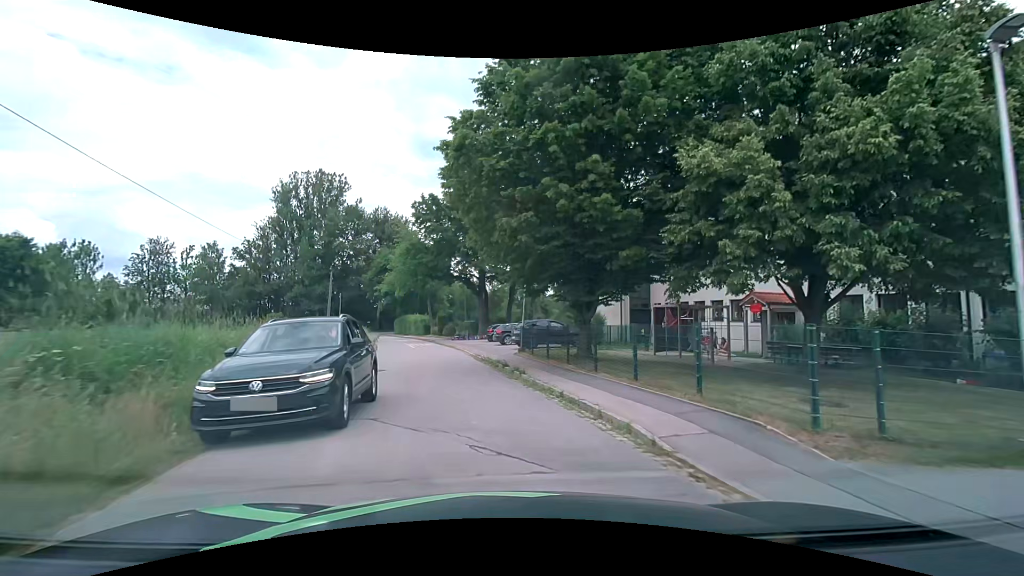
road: residential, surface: asphalt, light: Day
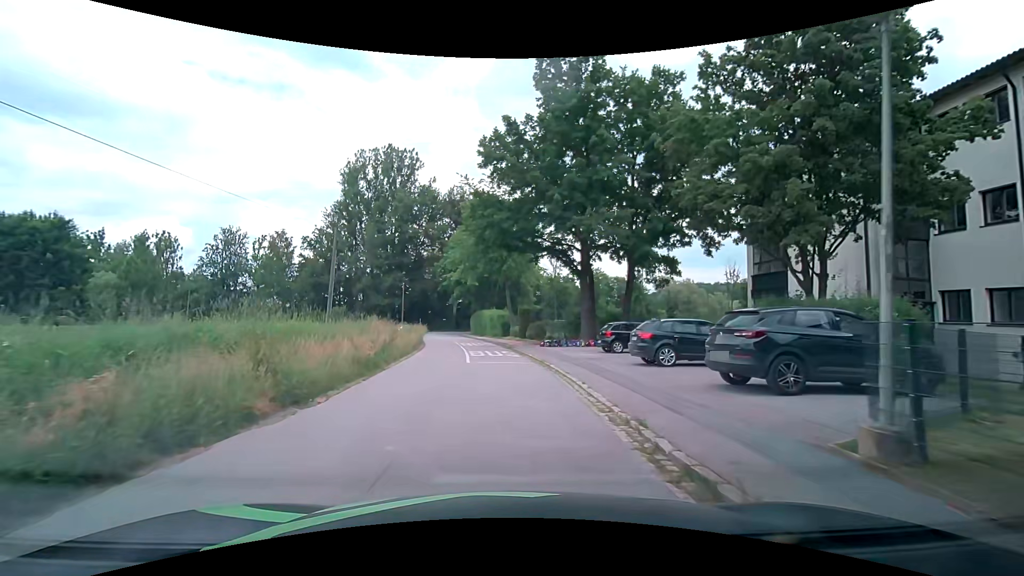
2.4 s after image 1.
(-1.9, +18.0) m; -11°
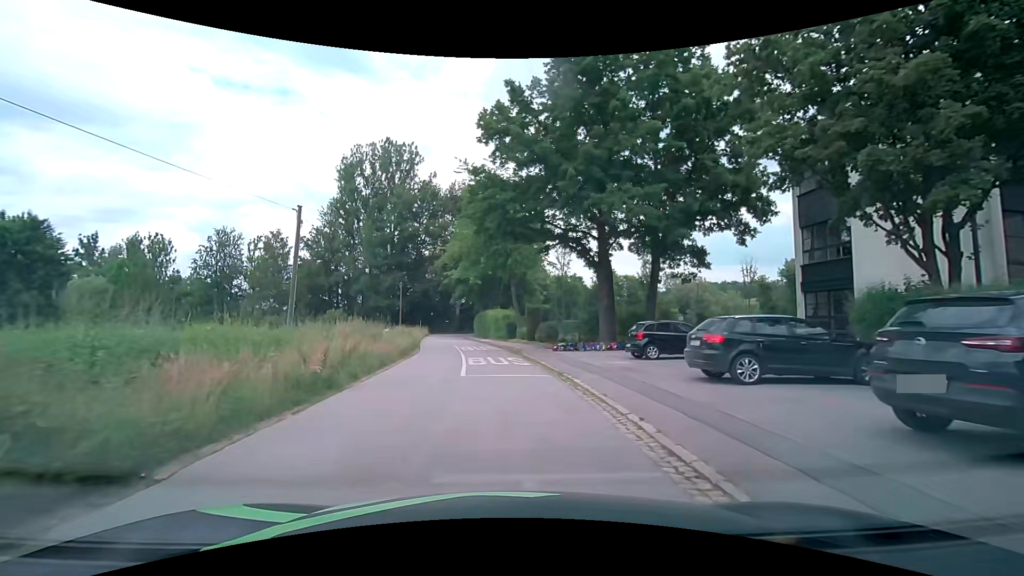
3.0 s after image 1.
(0.0, +4.6) m; 0°
